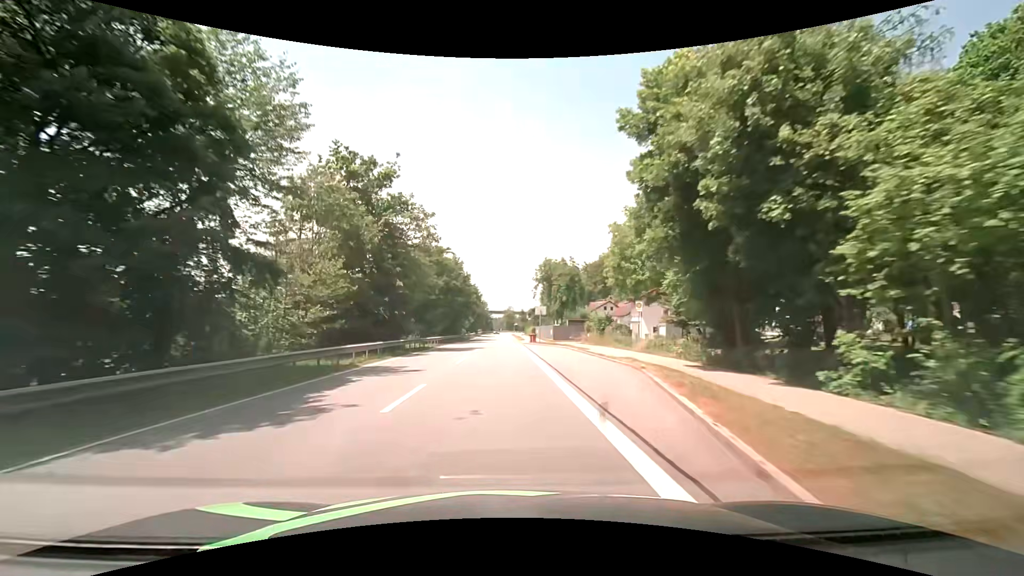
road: primary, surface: asphalt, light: Day
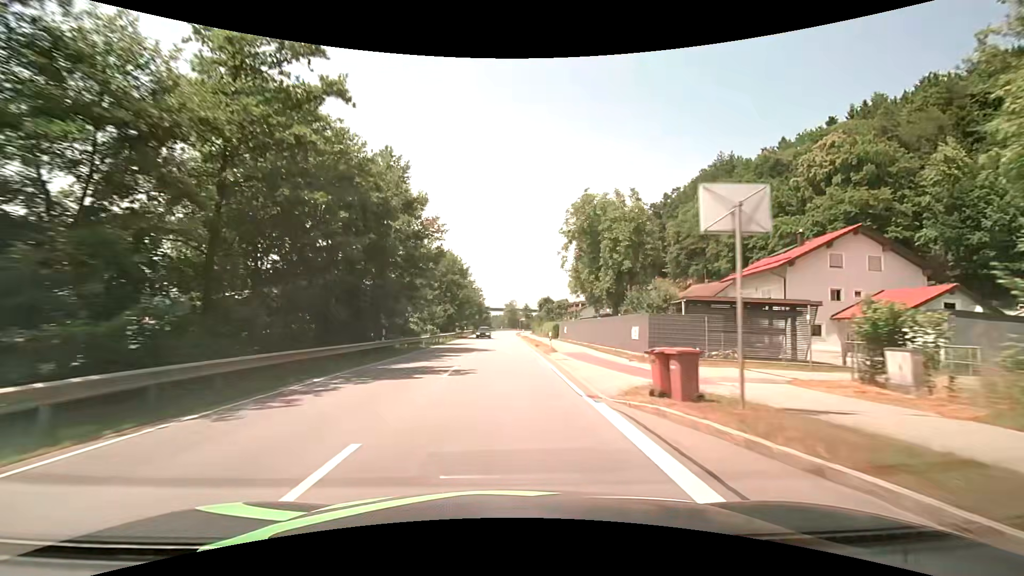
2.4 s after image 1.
(-0.1, +42.4) m; 0°
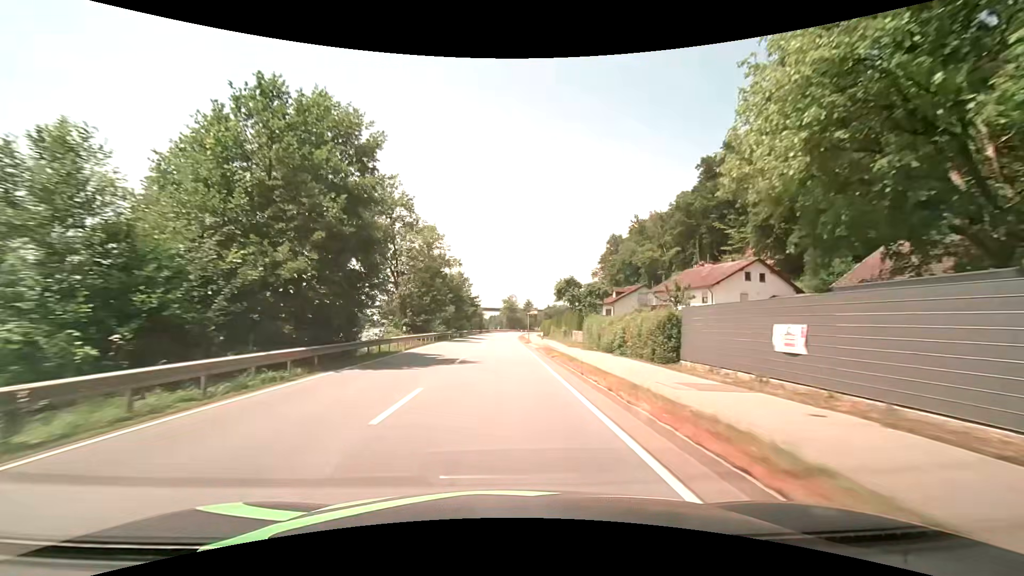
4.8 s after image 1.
(+0.1, +42.7) m; 0°
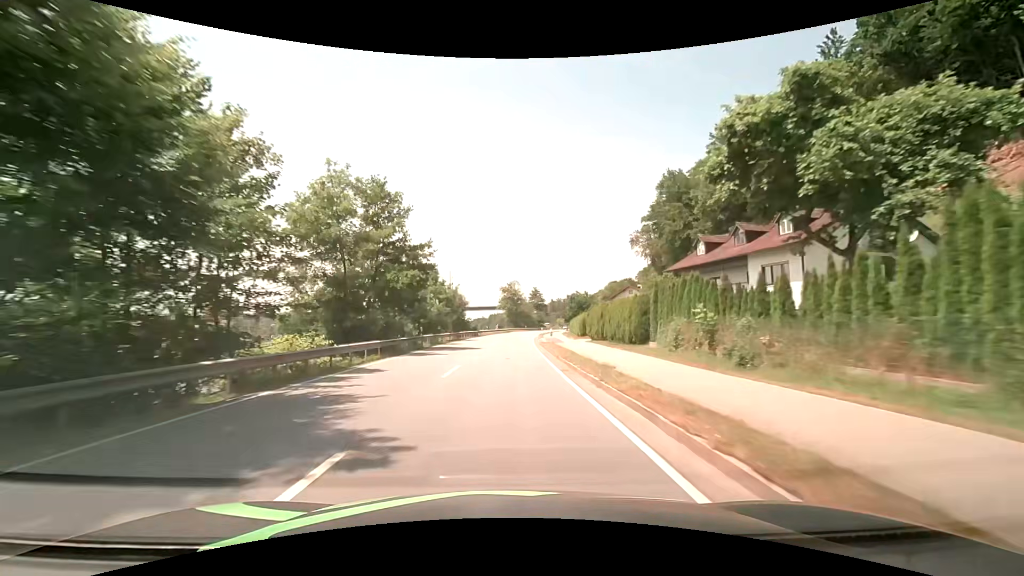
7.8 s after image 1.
(-0.2, +53.6) m; 0°
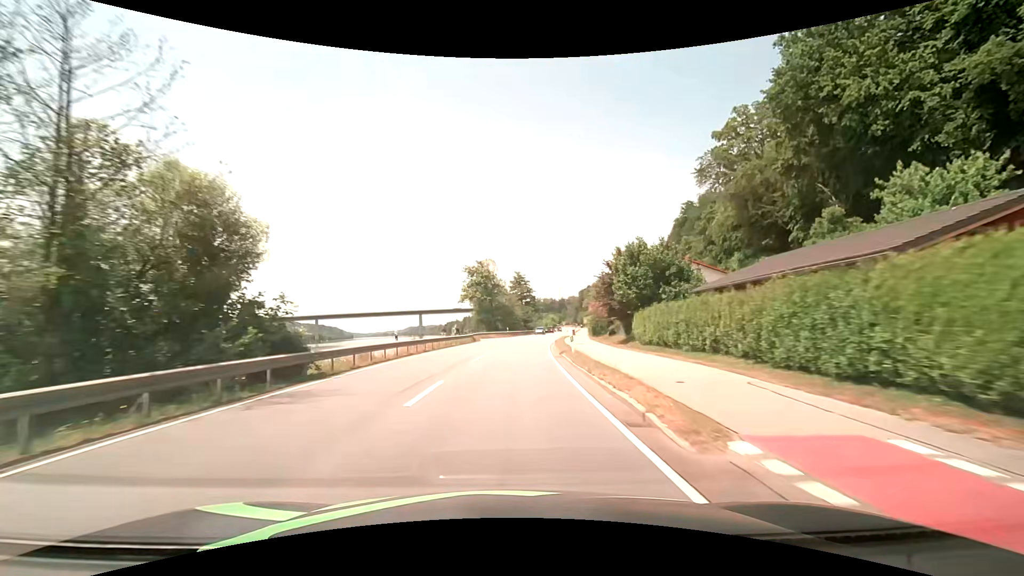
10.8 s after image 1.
(+1.4, +52.4) m; +3°
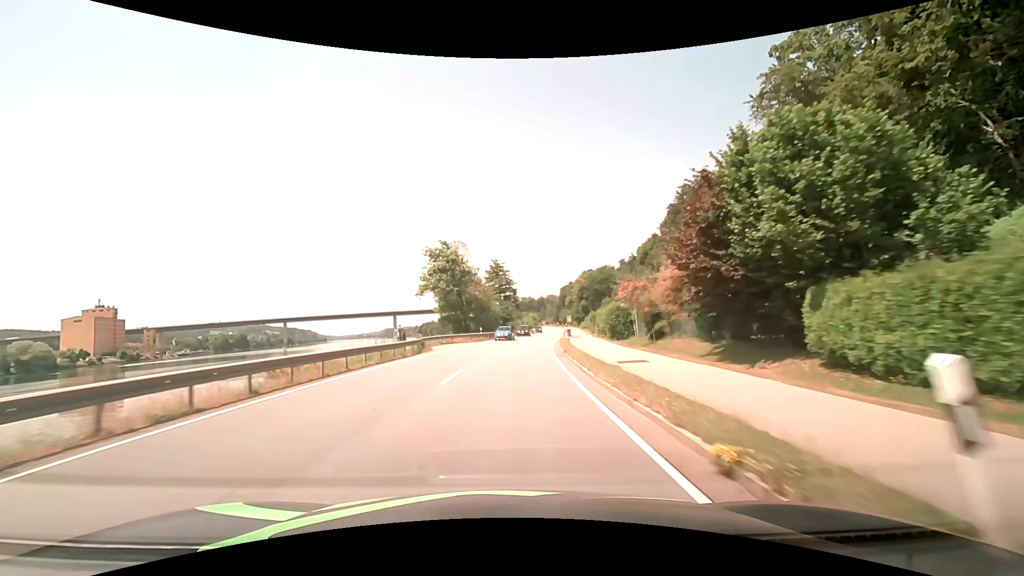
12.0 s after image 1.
(+0.6, +20.8) m; +3°
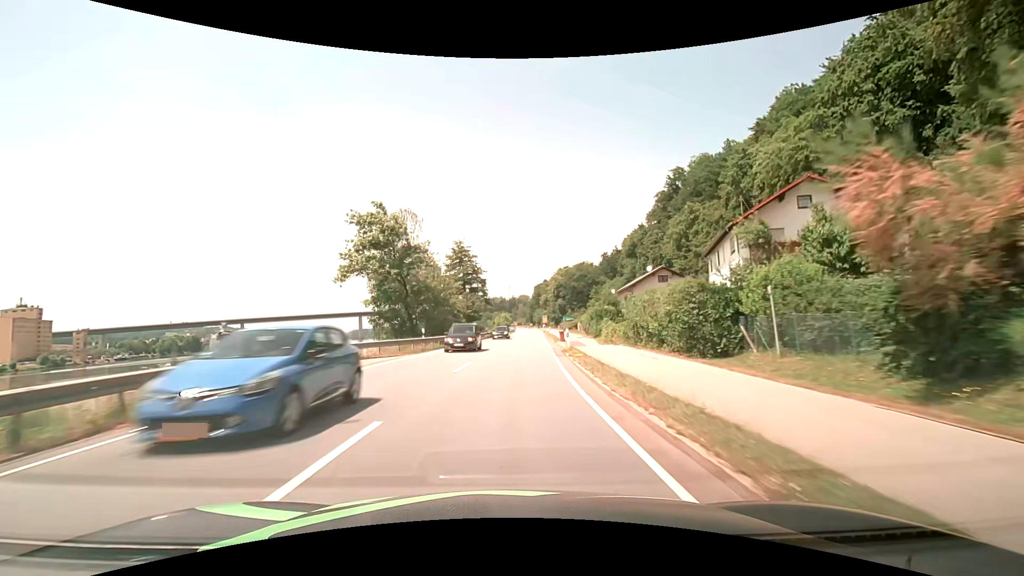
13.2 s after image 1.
(+0.5, +20.7) m; +3°
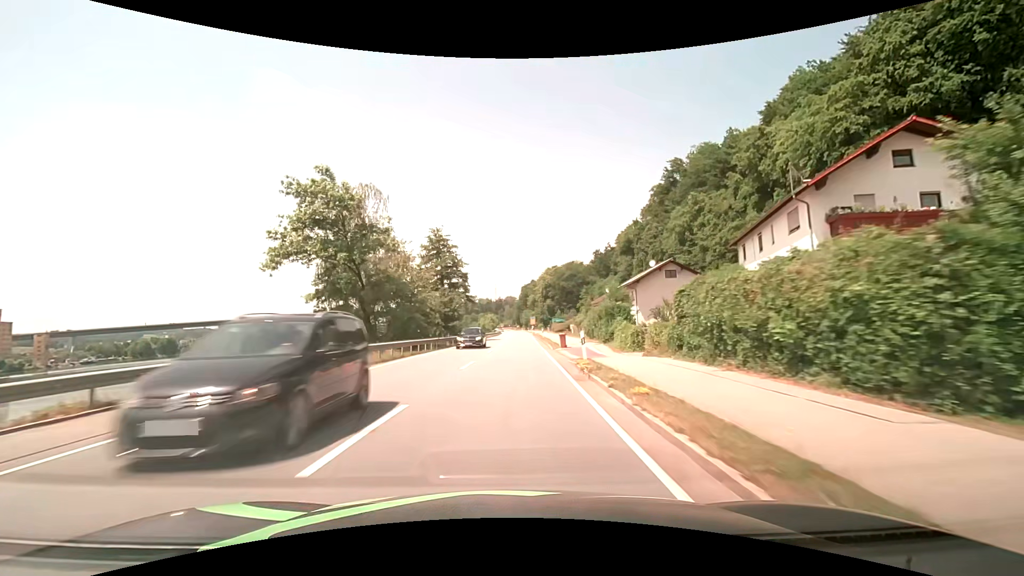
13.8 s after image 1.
(+0.1, +10.3) m; +1°
(0, +10) (0, +20) (+1, +30) (+1, +40) (+2, +50) (+2, +60) (+2, +70) (+2, +80) (+3, +90) (+3, +100) m
